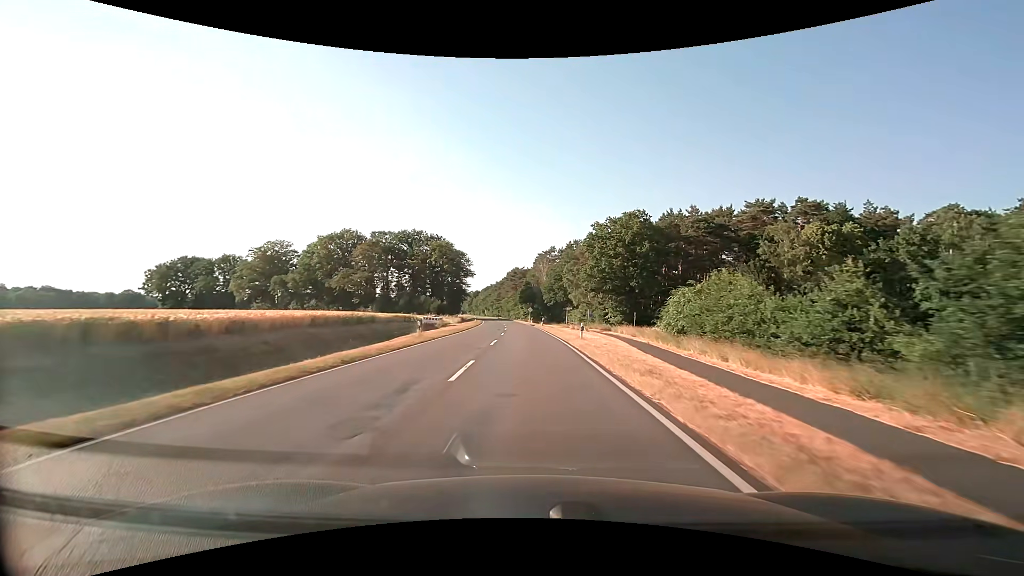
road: secondary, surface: asphalt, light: Day
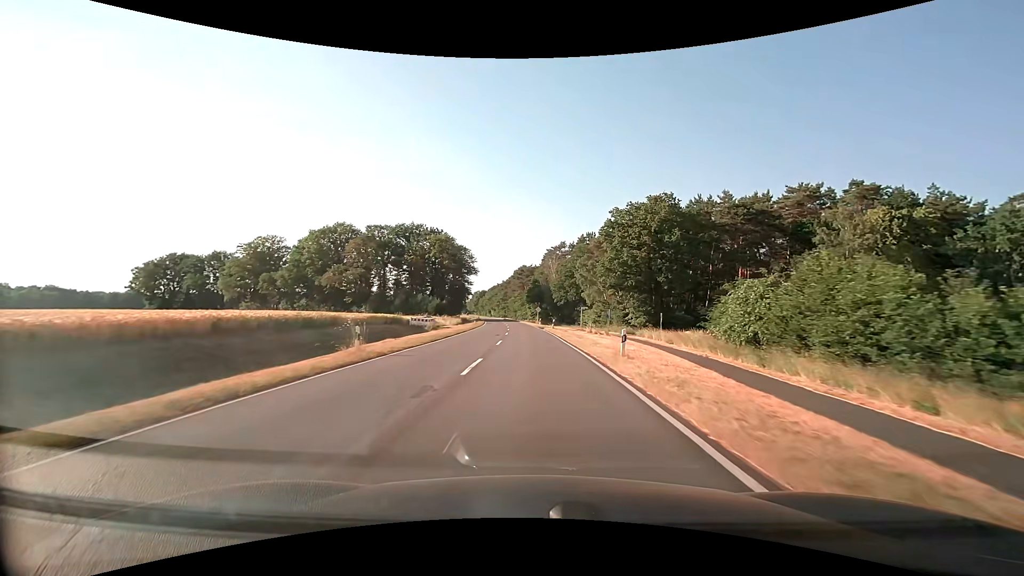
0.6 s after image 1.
(-0.1, +10.8) m; -1°
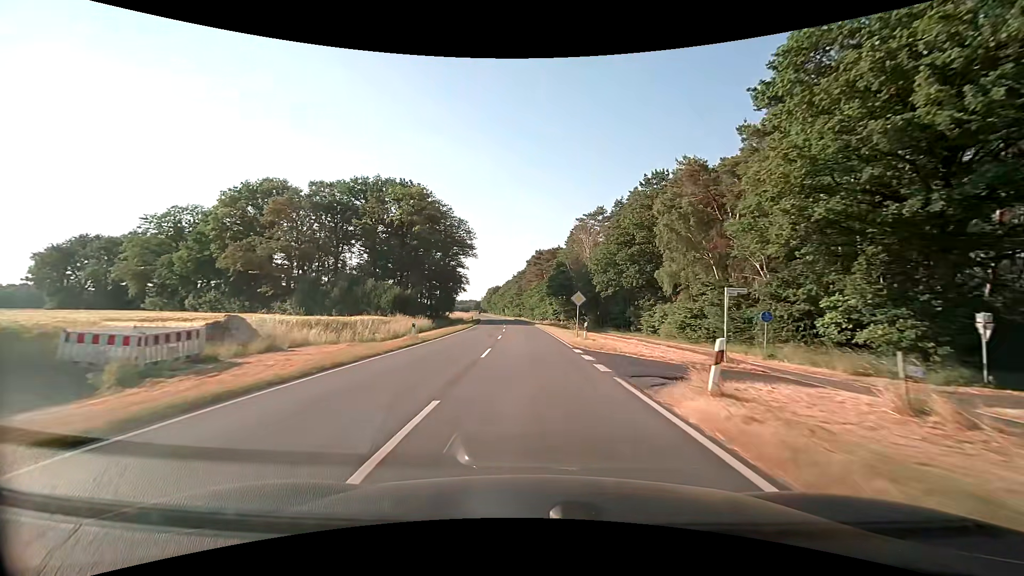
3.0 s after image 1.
(-0.9, +43.1) m; -2°
(0, +10) (0, +20) (0, +30) (-1, +40) (-1, +50) (-2, +60) (-3, +70) (-3, +80) (-4, +90) (-5, +100) m
